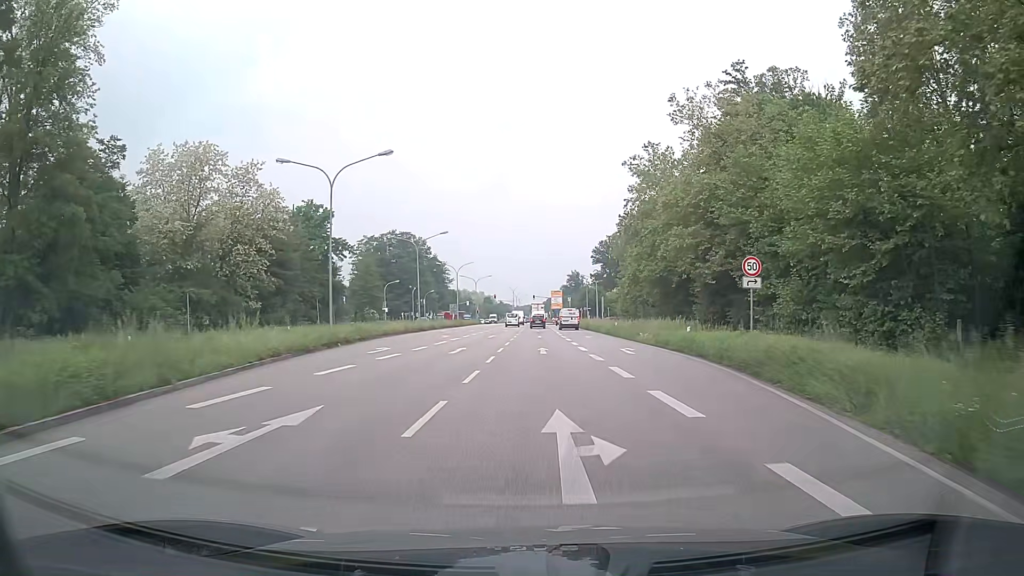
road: primary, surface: asphalt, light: Day
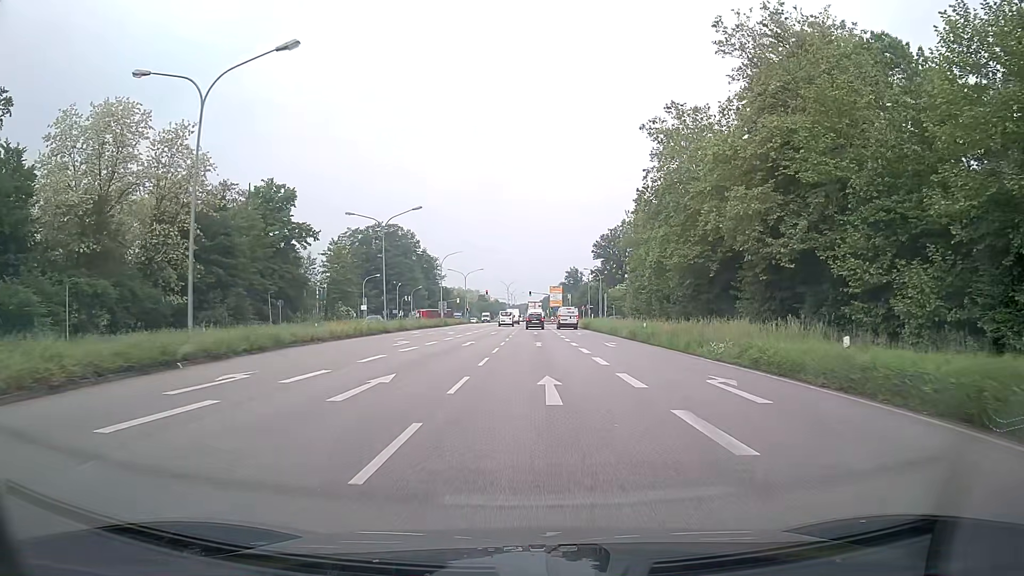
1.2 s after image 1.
(+0.1, +14.7) m; 0°
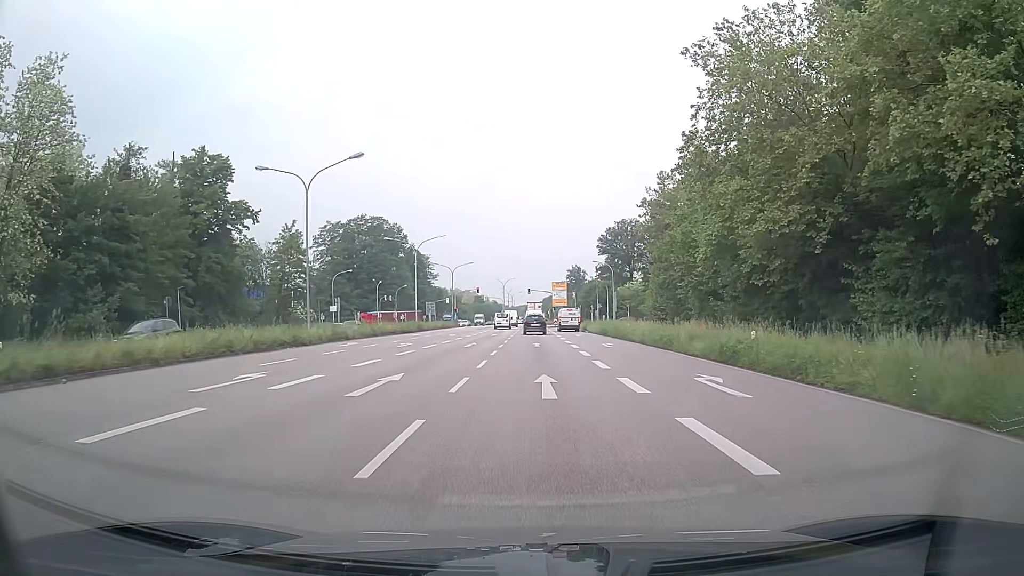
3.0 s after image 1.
(0.0, +18.9) m; 0°
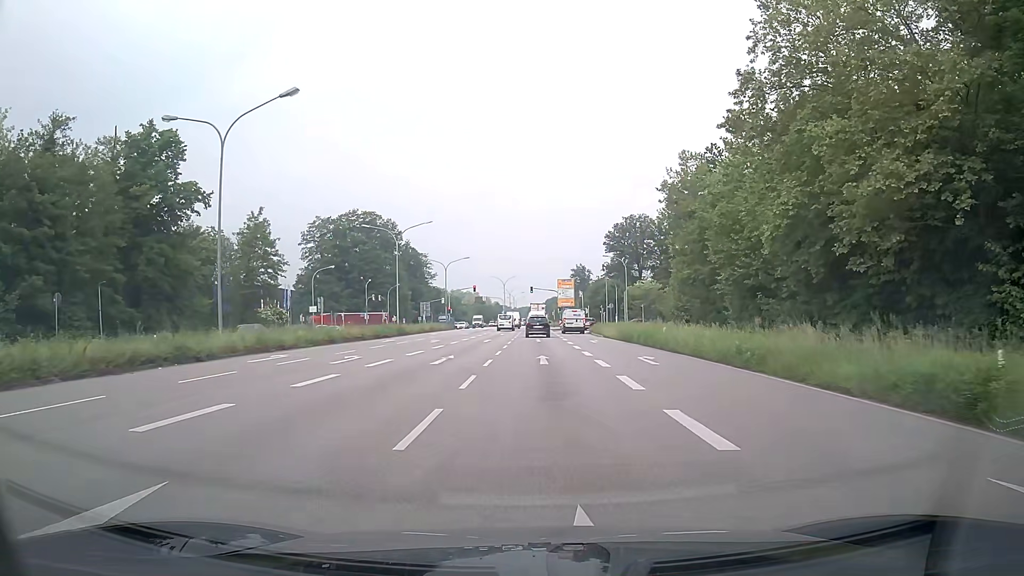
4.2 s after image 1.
(0.0, +11.2) m; 0°
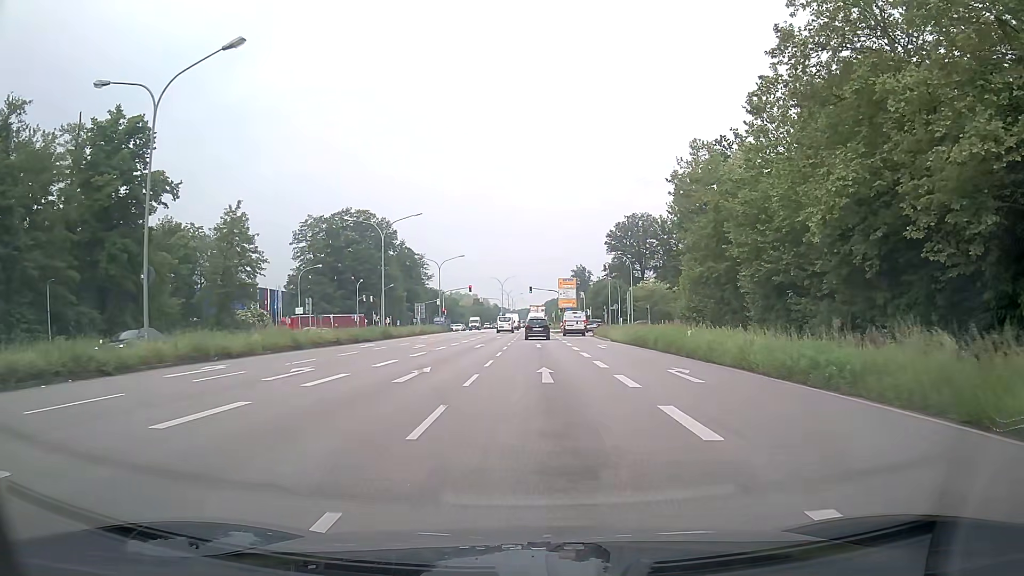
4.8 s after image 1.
(0.0, +5.5) m; 0°
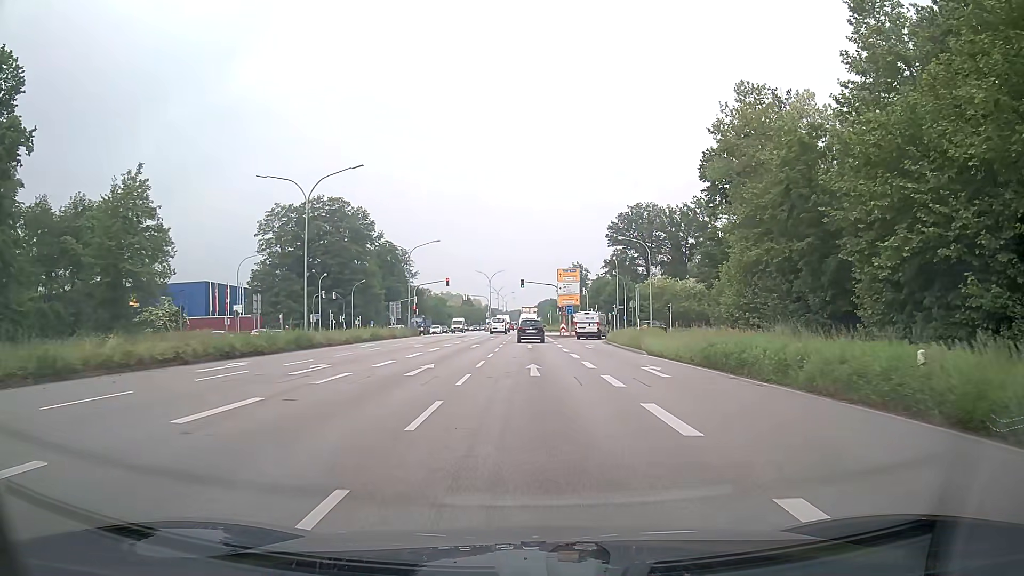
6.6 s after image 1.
(0.0, +17.9) m; 0°
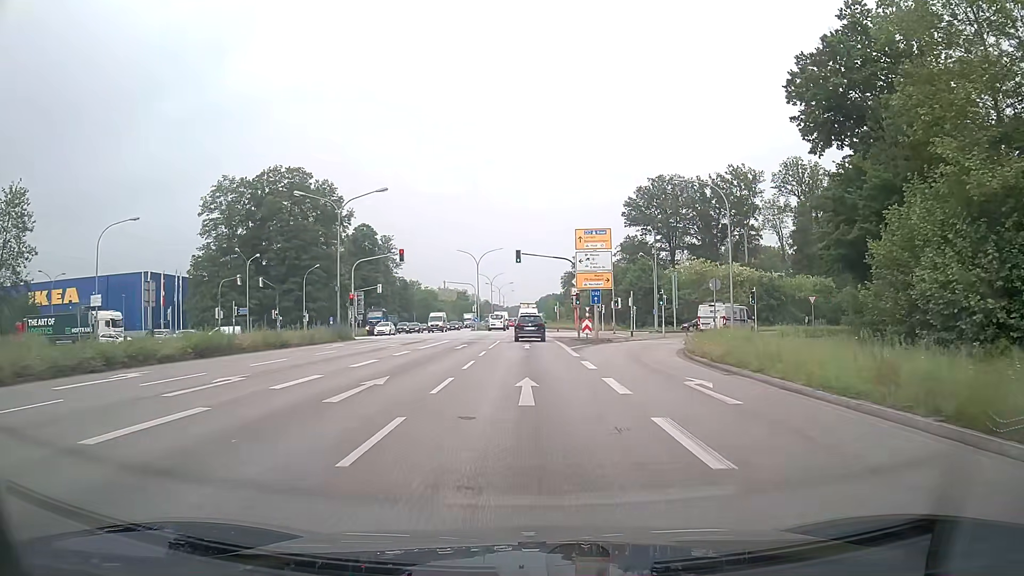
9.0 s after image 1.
(+0.2, +26.9) m; 0°
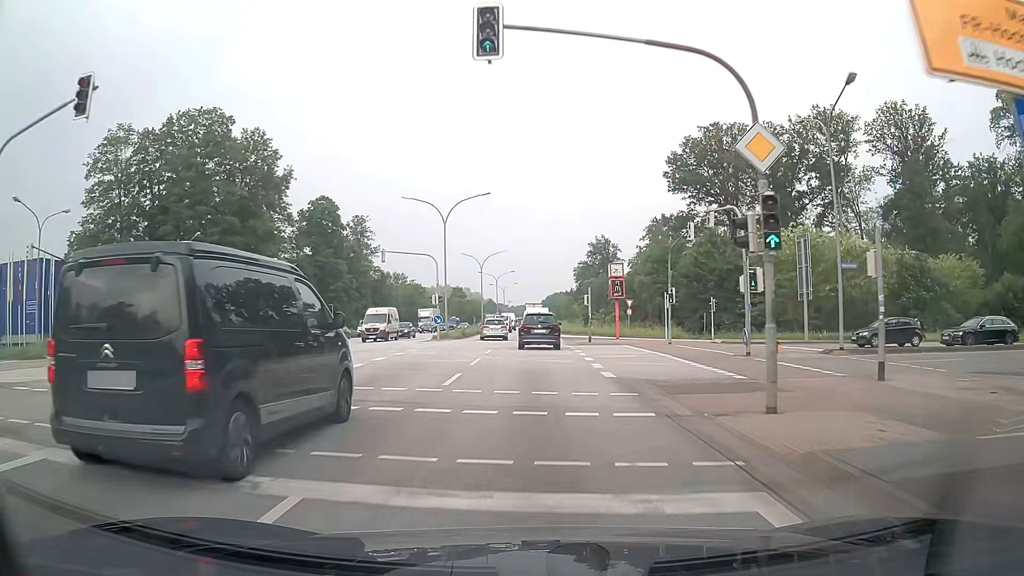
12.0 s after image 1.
(-0.2, +36.6) m; -1°
(0, +10) (0, +20) (0, +30) (0, +40) (0, +50) (0, +60) (+1, +70) (+1, +80) (+1, +90) (+1, +100) m
